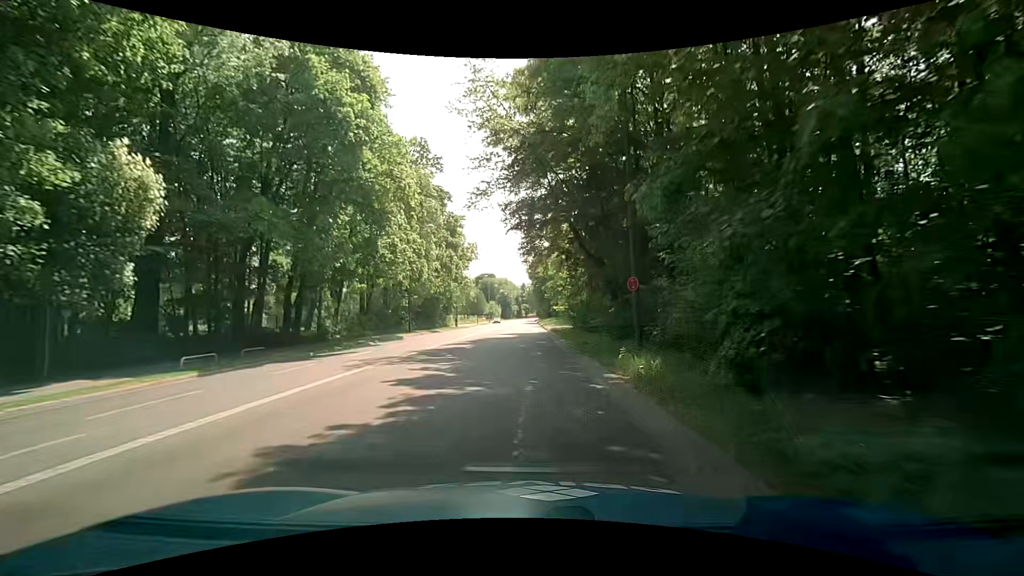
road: secondary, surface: asphalt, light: Day
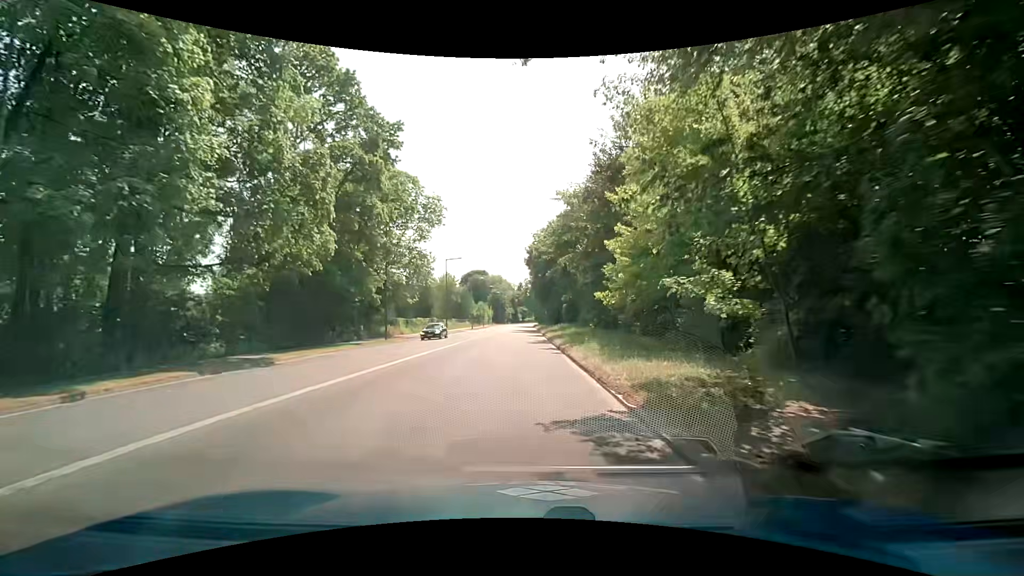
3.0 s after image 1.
(+0.4, +37.4) m; 0°
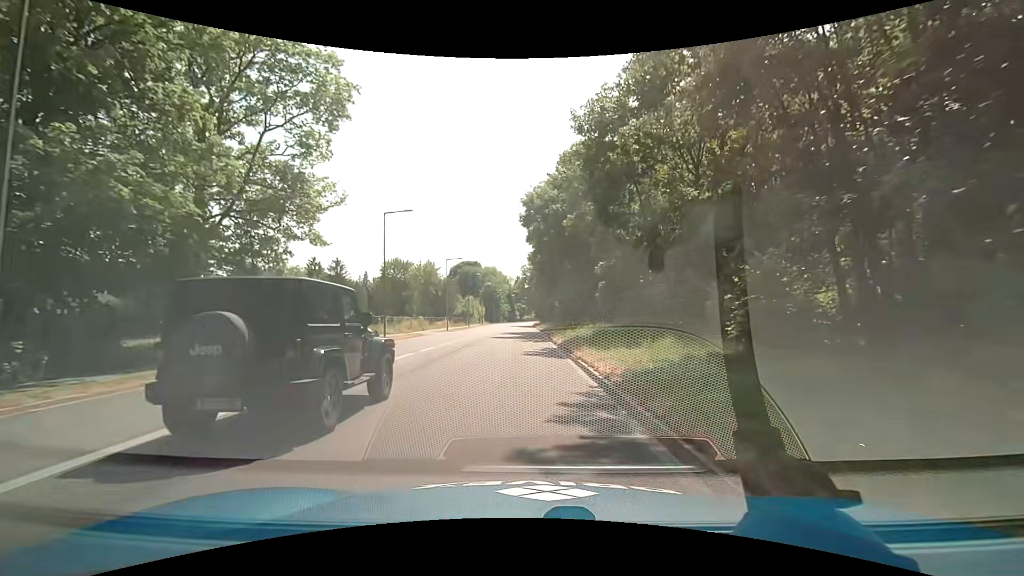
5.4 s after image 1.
(0.0, +29.8) m; 0°
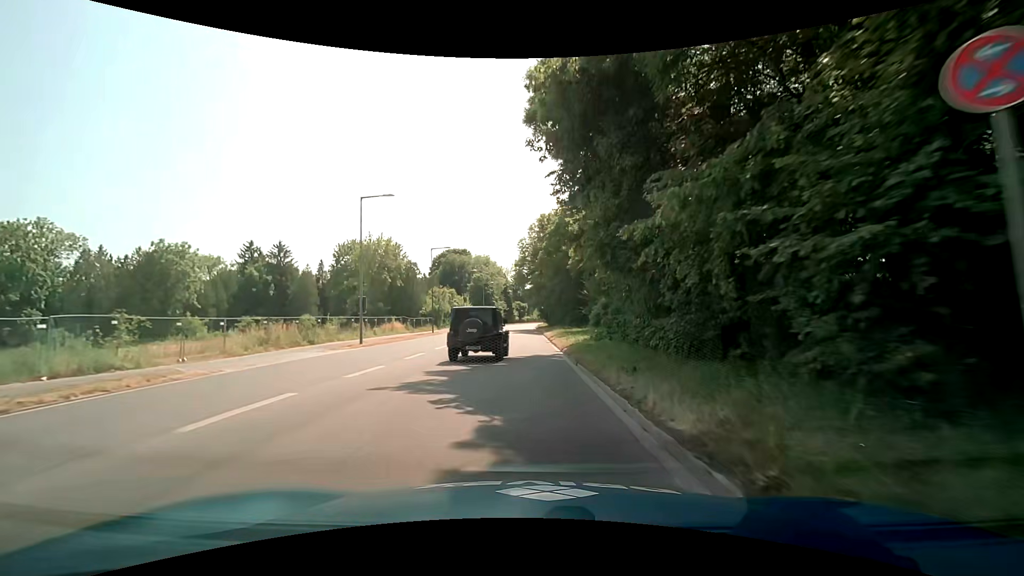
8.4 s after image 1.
(+0.1, +37.3) m; 0°
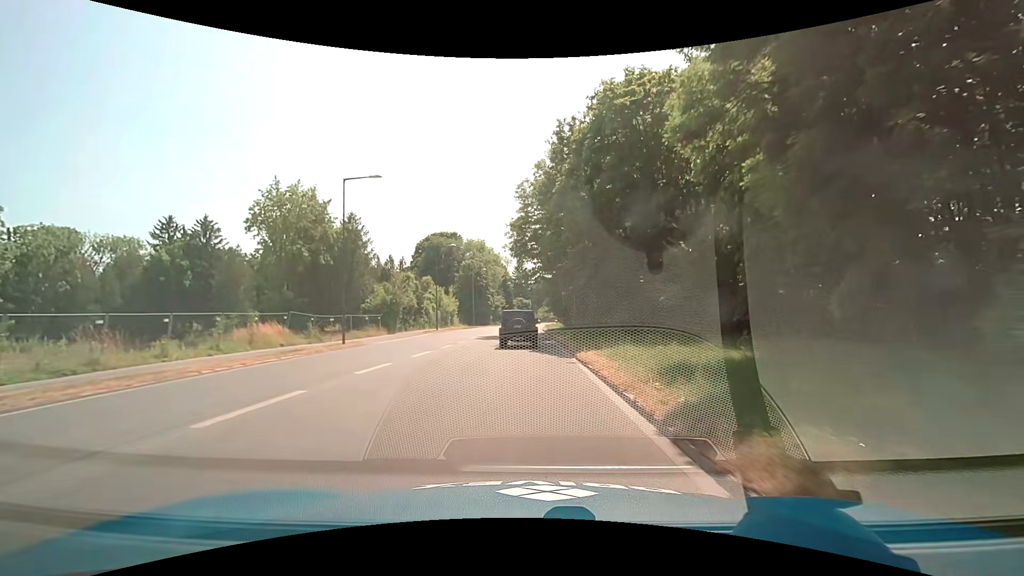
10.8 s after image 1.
(-0.1, +30.2) m; 0°
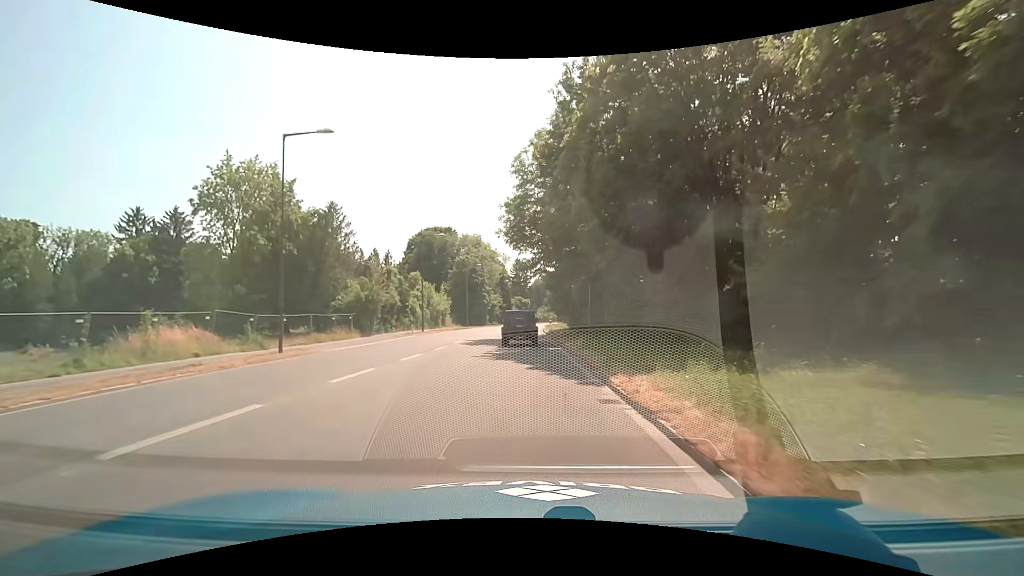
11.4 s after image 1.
(0.0, +7.6) m; 0°
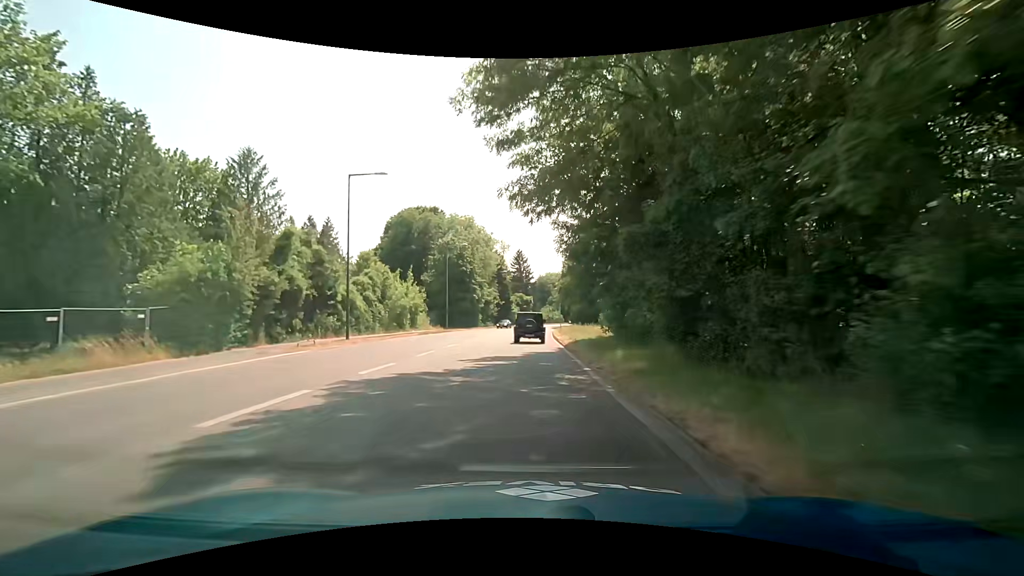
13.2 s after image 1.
(-0.2, +22.8) m; -1°
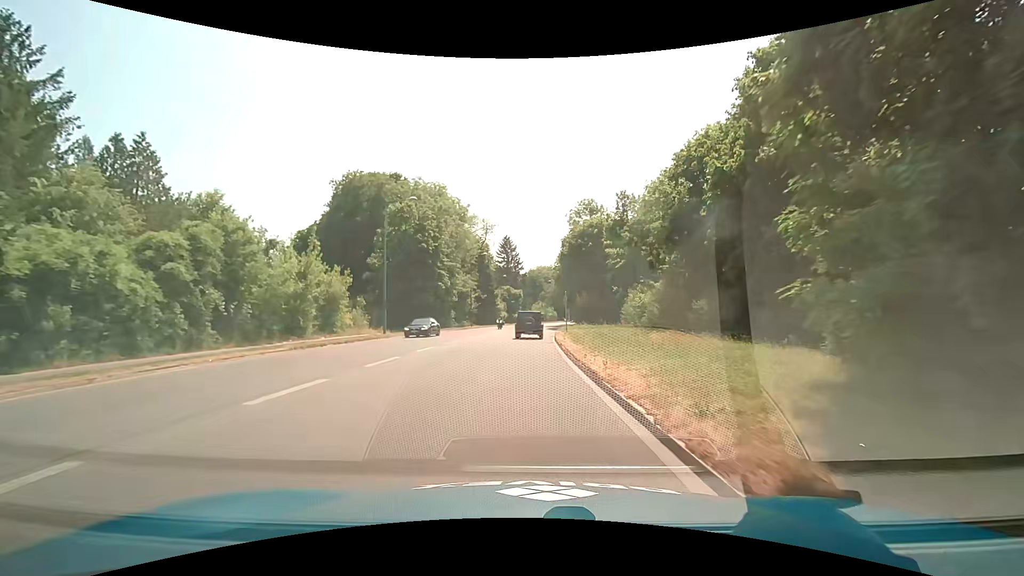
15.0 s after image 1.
(+0.3, +22.8) m; +1°
(0, +10) (0, +20) (0, +30) (+1, +40) (+2, +50) (+3, +60) (+4, +70) (+5, +80) (+7, +90) (+9, +99) m
